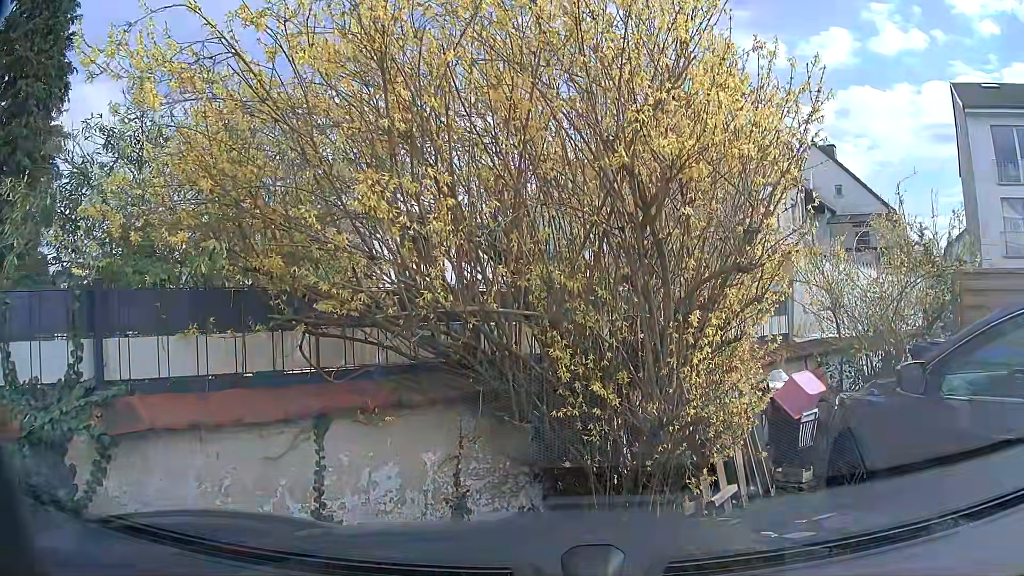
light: Day
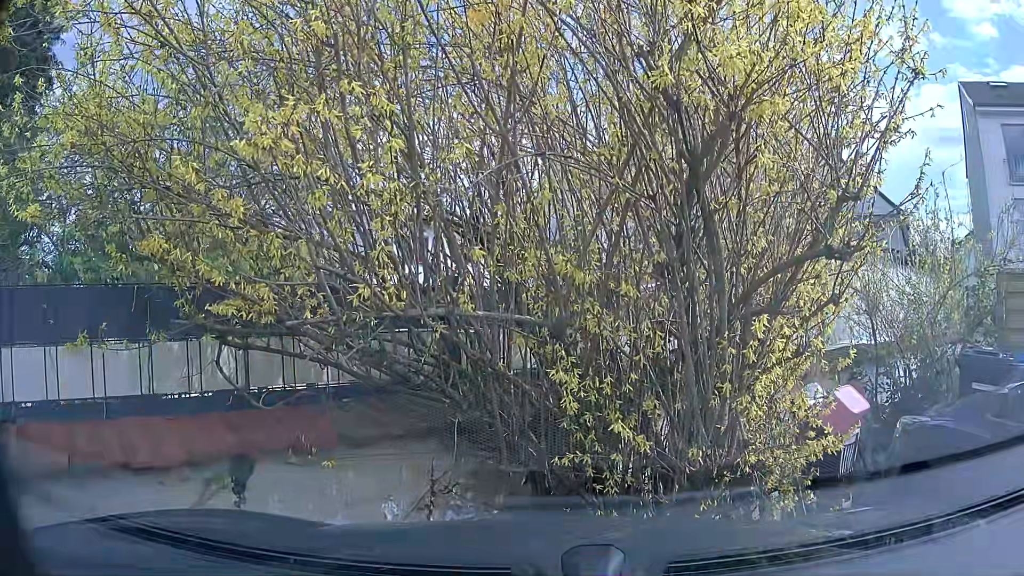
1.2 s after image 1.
(0.0, +0.8) m; 0°
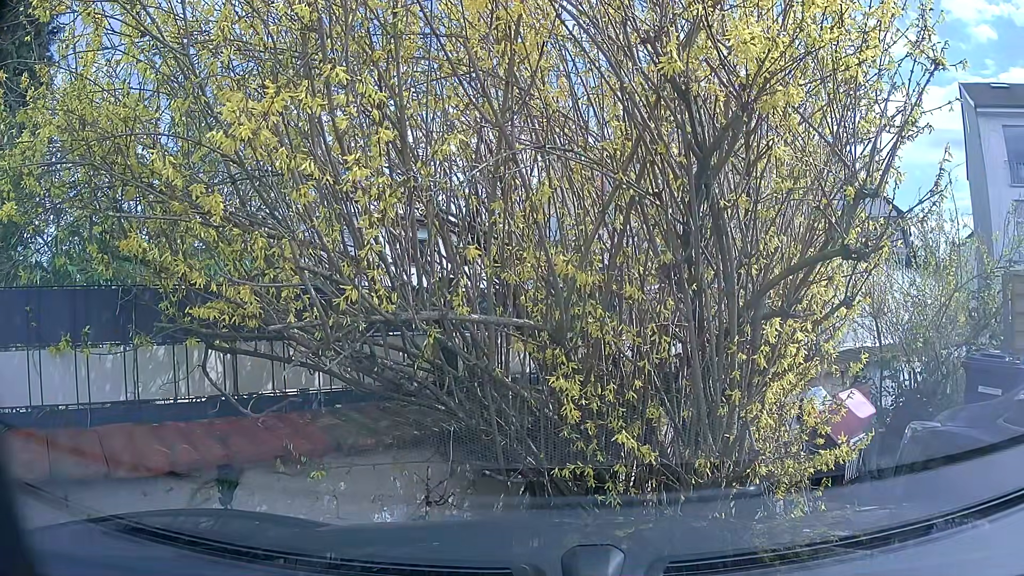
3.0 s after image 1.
(0.0, +0.2) m; 0°
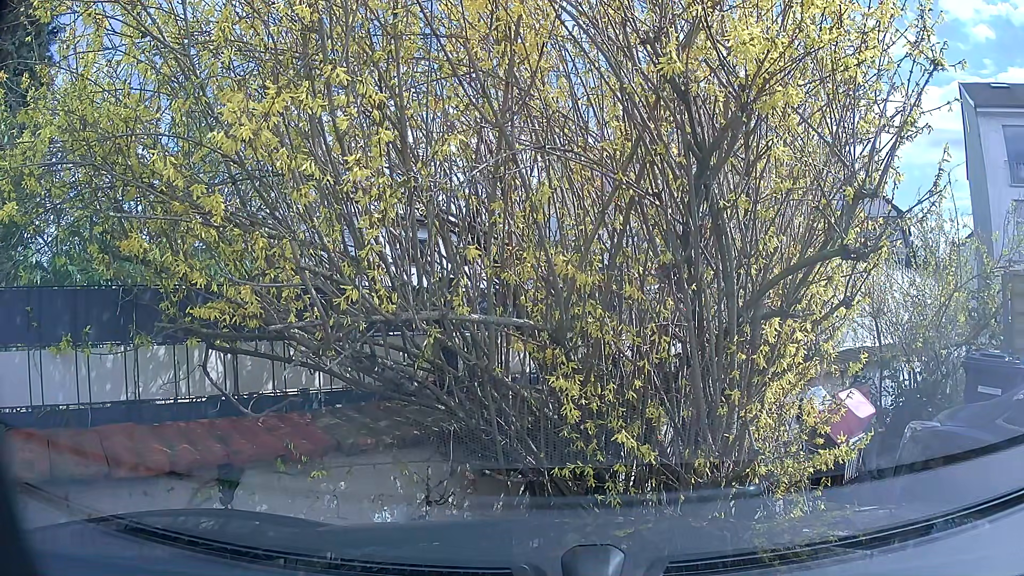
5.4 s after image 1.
(0.0, 0.0) m; 0°
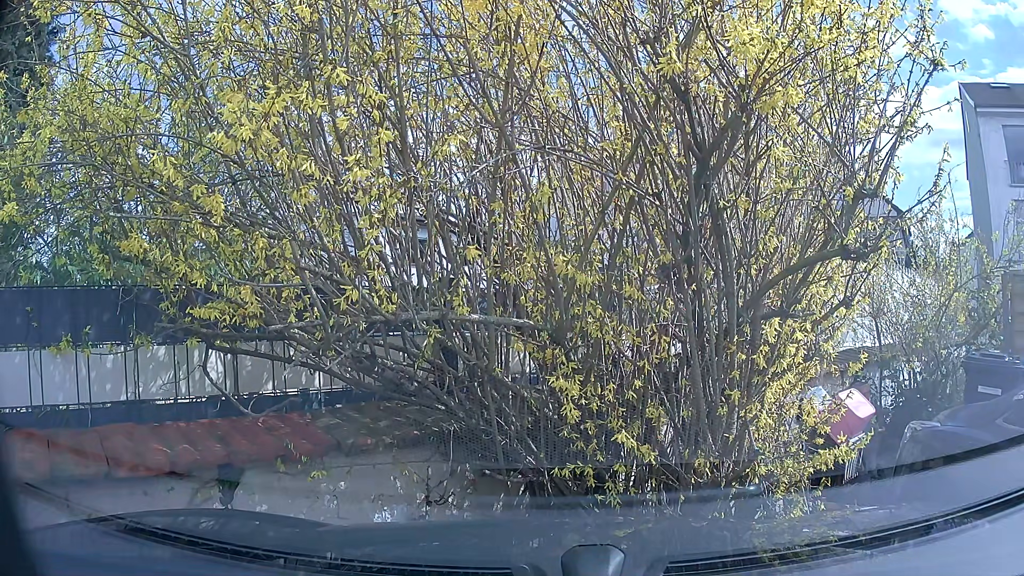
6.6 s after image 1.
(0.0, 0.0) m; 0°
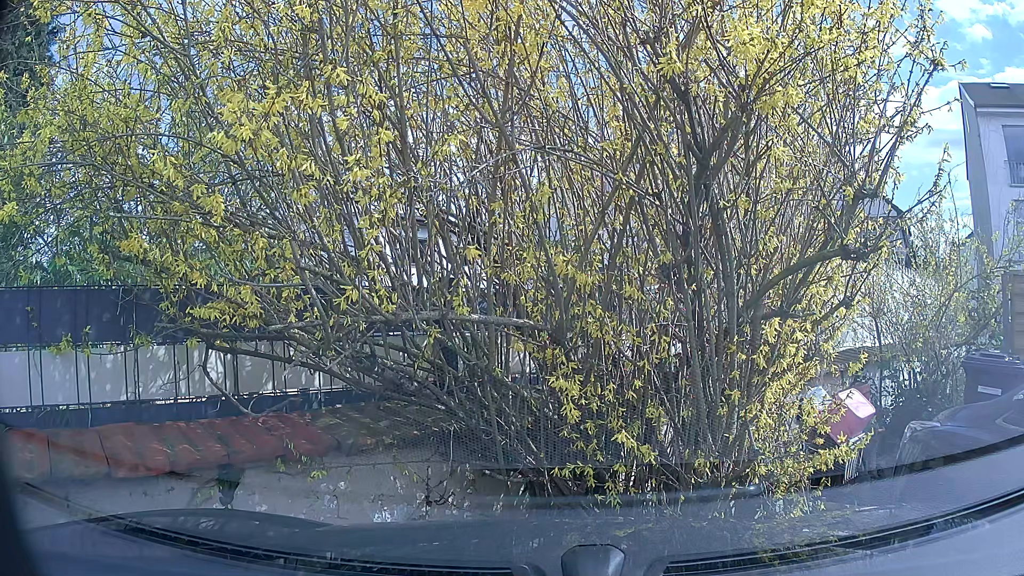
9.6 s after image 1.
(0.0, 0.0) m; 0°
